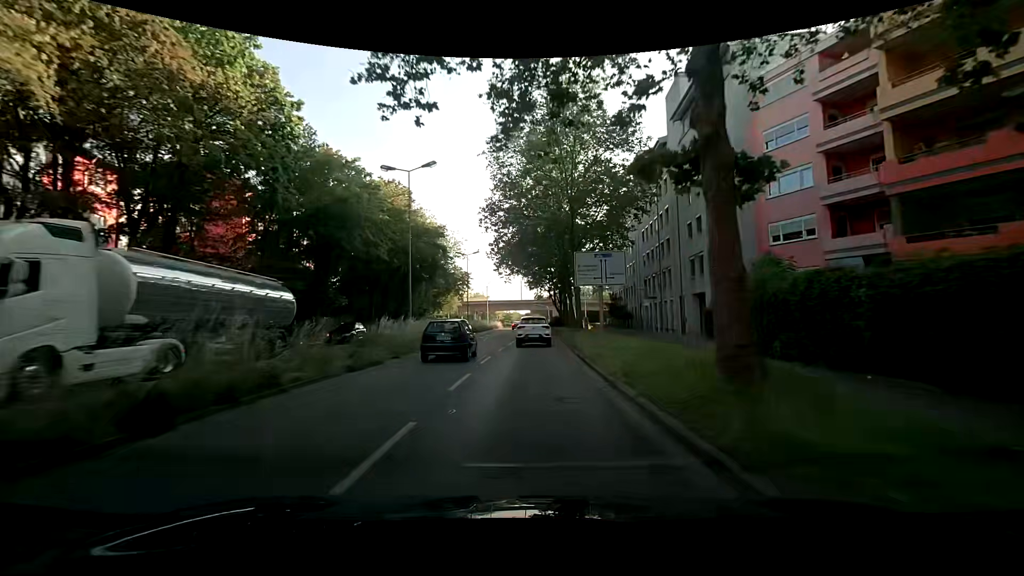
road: secondary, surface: asphalt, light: Day
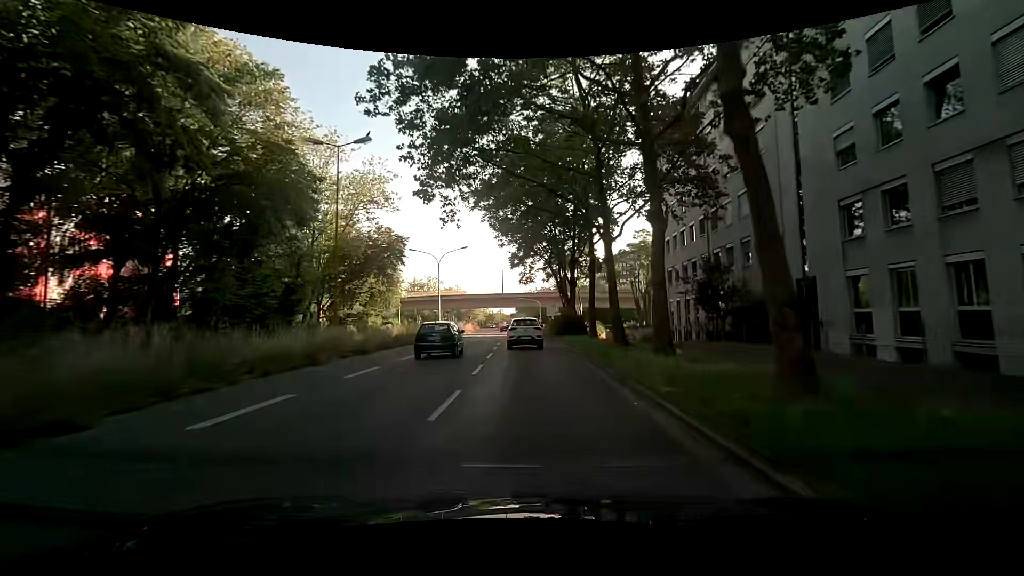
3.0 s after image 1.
(+0.6, +38.7) m; +1°
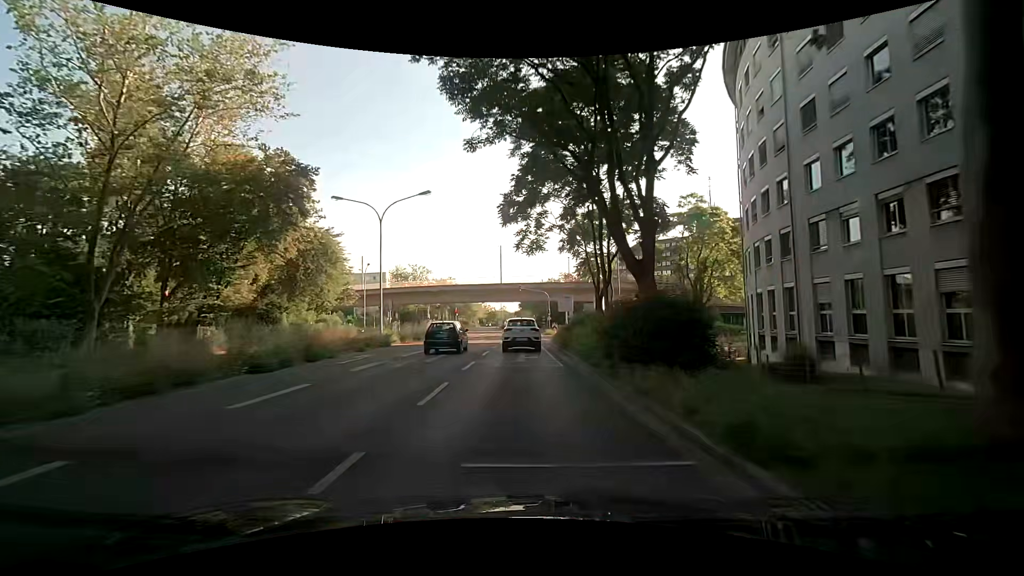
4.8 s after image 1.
(+0.2, +22.6) m; -1°
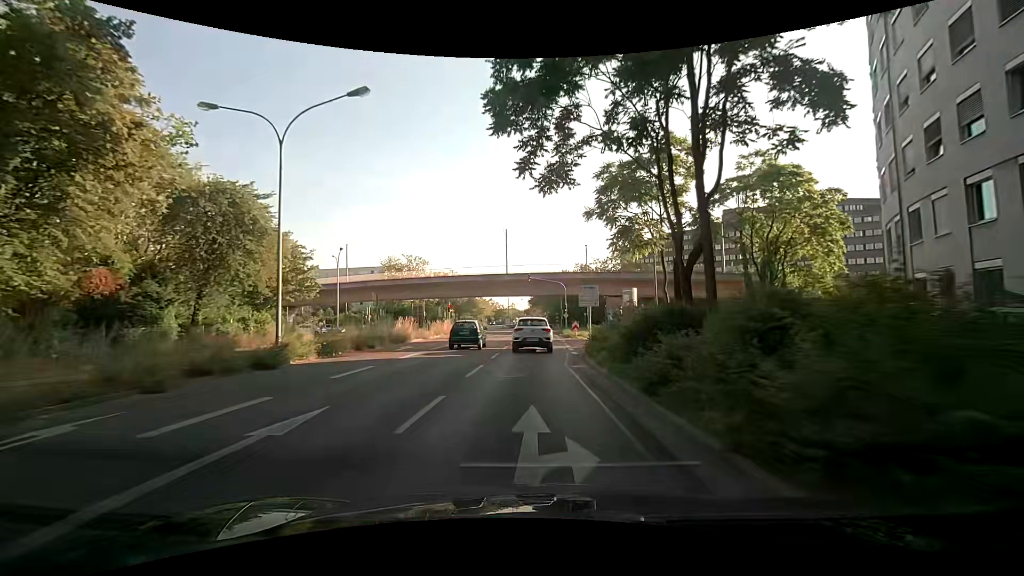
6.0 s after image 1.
(+0.2, +14.1) m; 0°
(0, +10) (+1, +20) (+2, +30) (+6, +39) (+13, +47) (+20, +53) (+29, +57) (+39, +58) (+49, +57) (+59, +56) m
